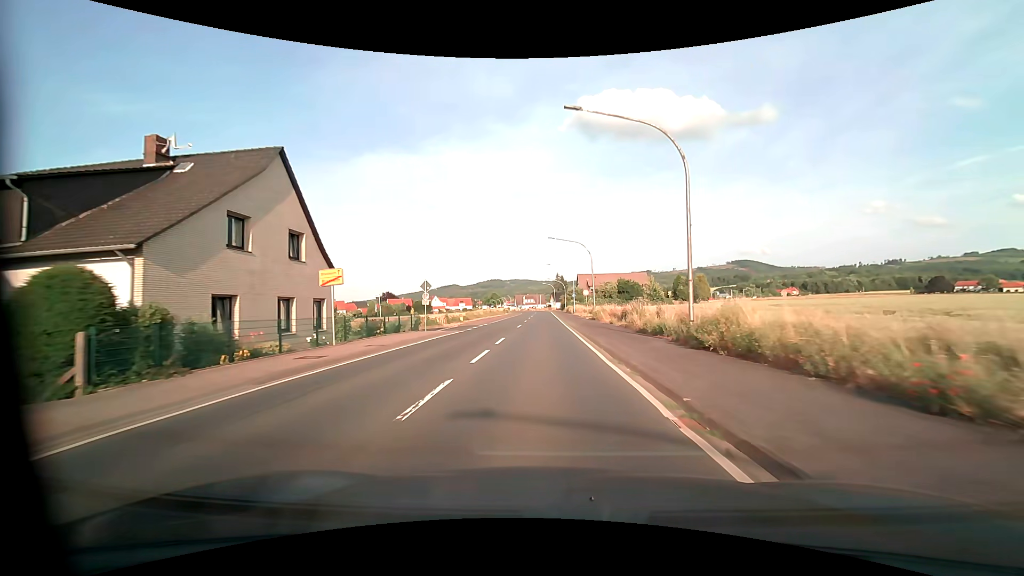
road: primary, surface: asphalt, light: Day
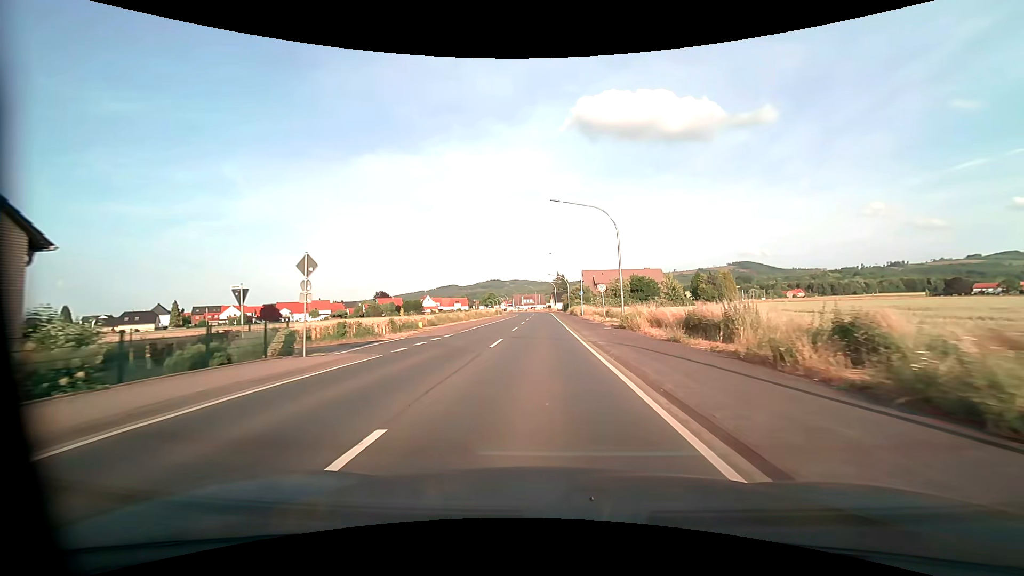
(-0.1, +16.2) m; 0°
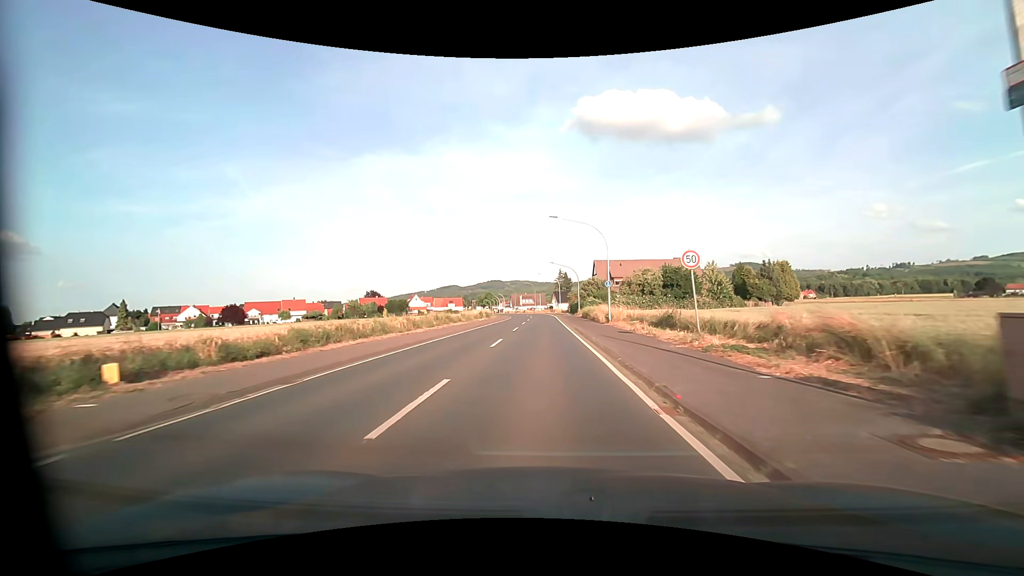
(0.0, +24.0) m; 0°
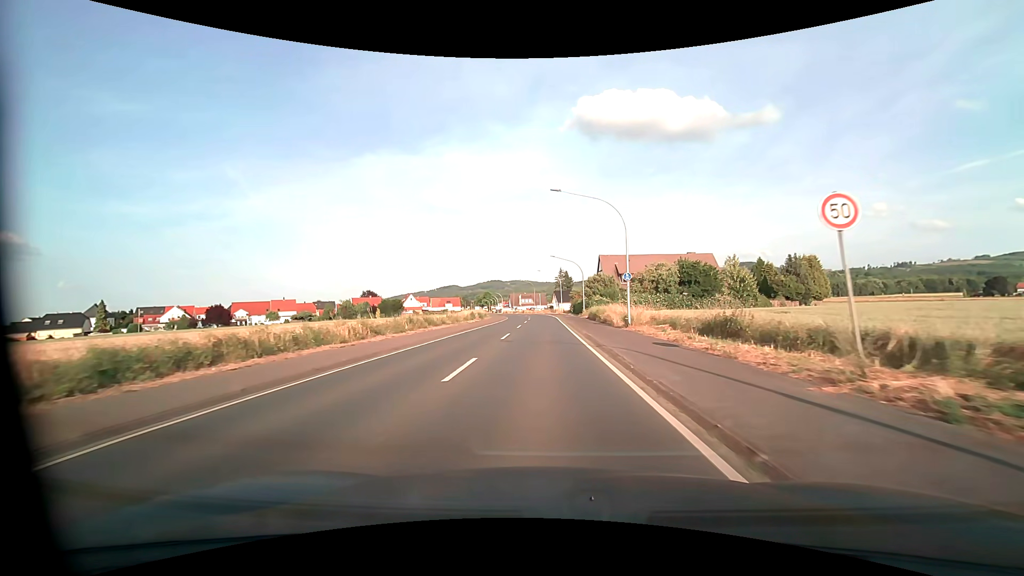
(0.0, +8.0) m; 0°
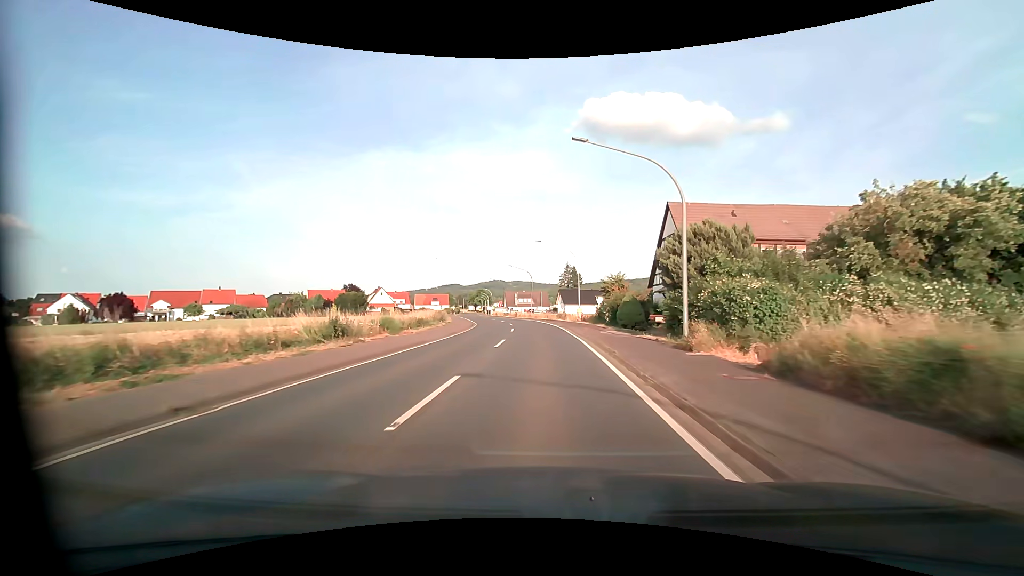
(-0.1, +40.2) m; 0°
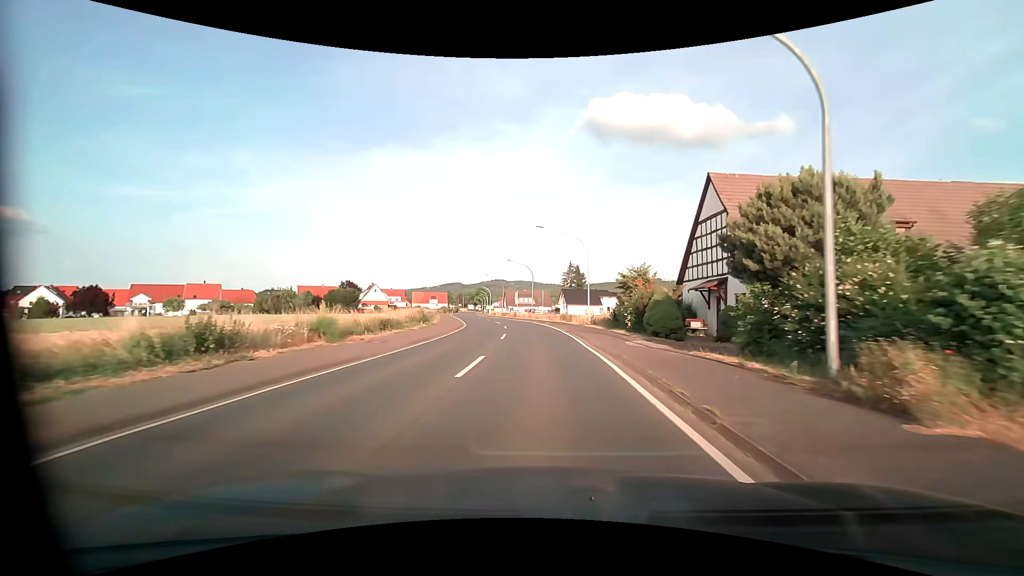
(0.0, +8.1) m; 0°
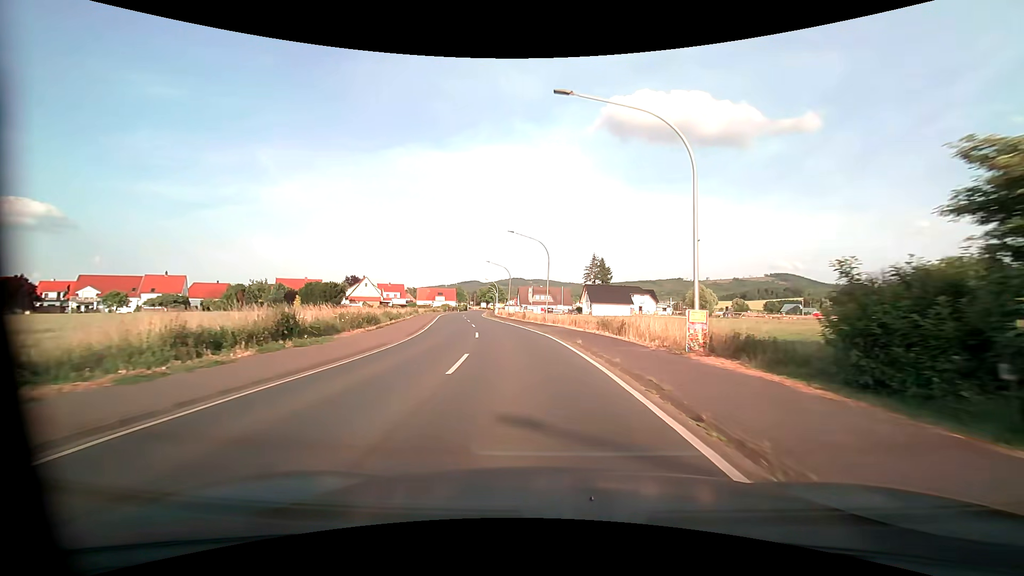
(-0.3, +24.2) m; -2°
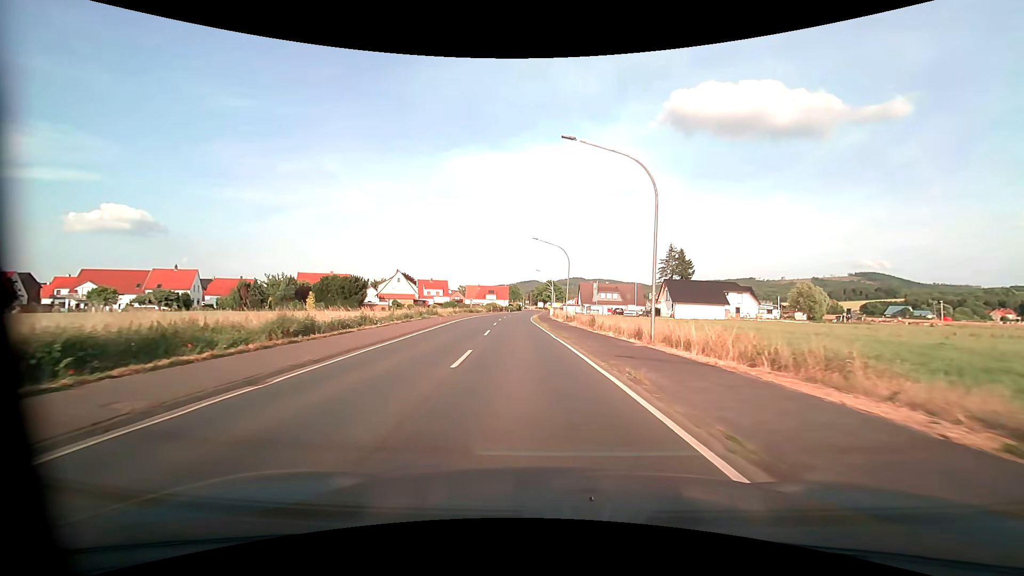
(-1.3, +23.9) m; -6°
(0, +10) (-1, +20) (-1, +30) (-2, +40) (-3, +50) (-3, +60) (-3, +70) (-4, +80) (-4, +90) (-3, +100) m
